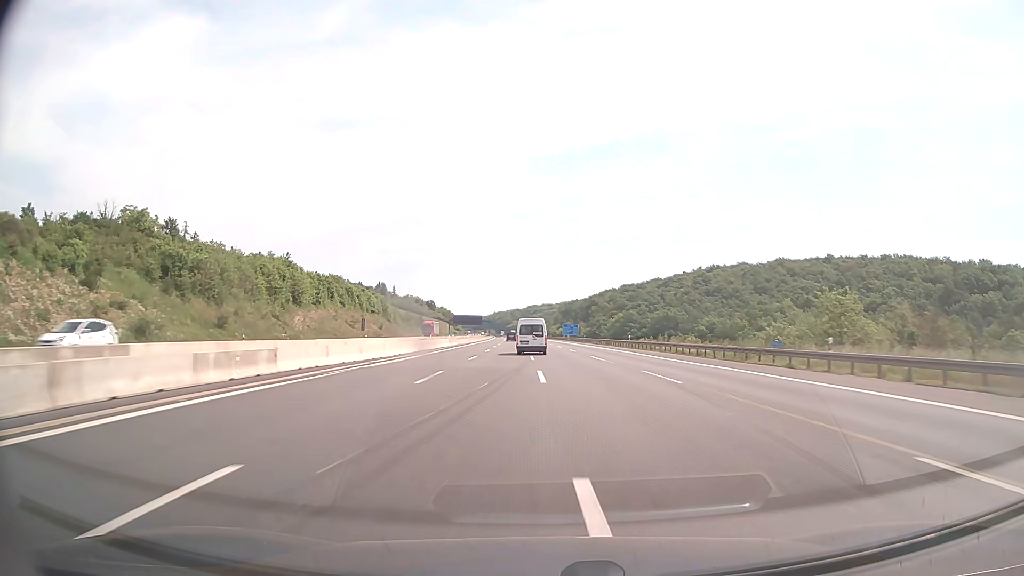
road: motorway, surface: asphalt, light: Day
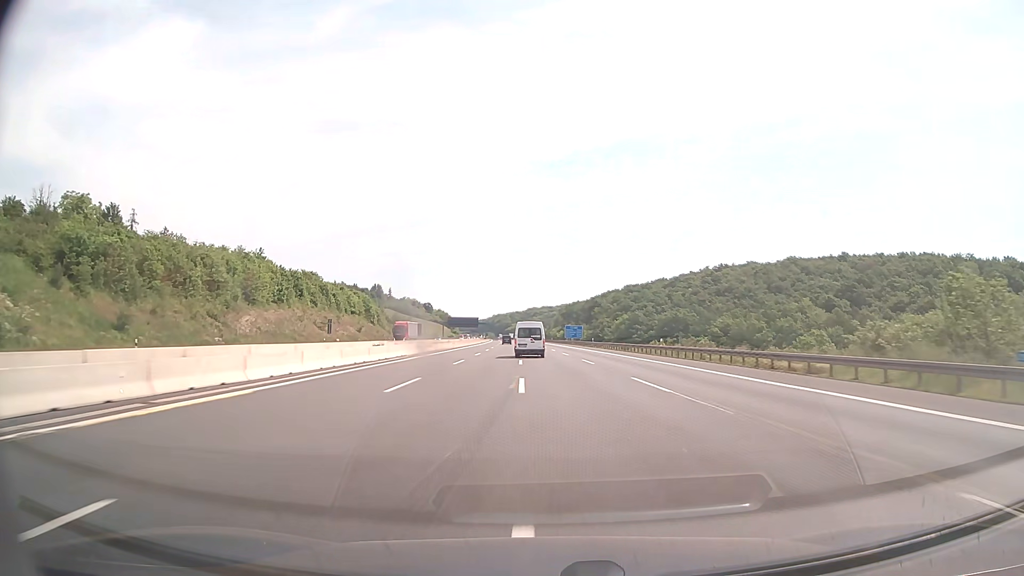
(0.0, +19.6) m; 0°
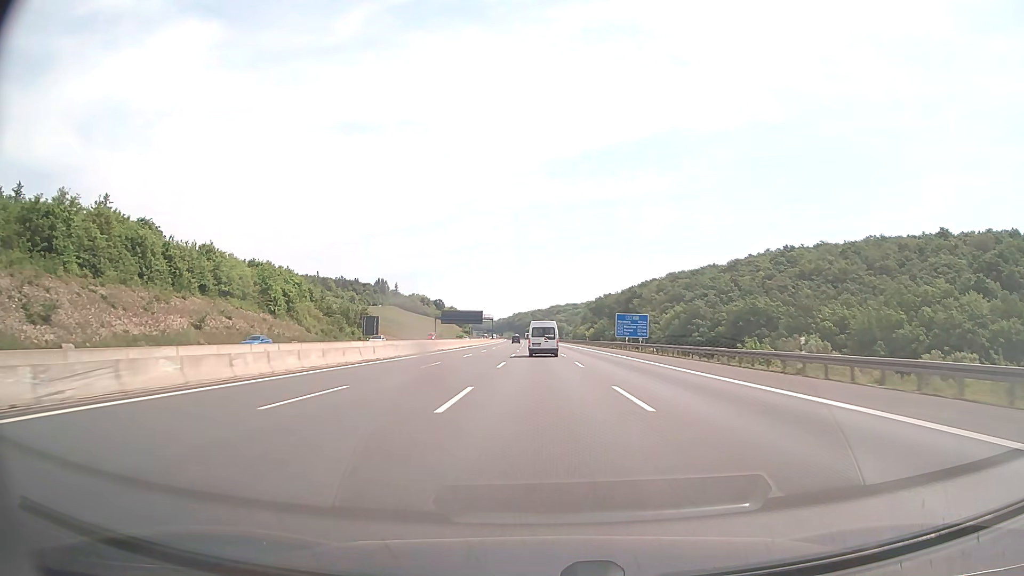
(-0.8, +77.6) m; -2°
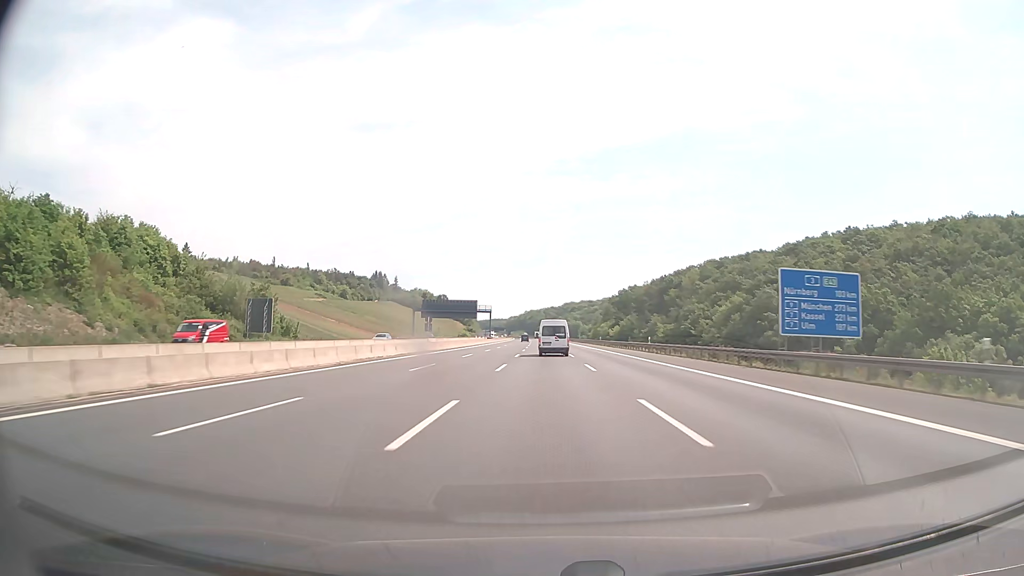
(-0.7, +58.5) m; -1°
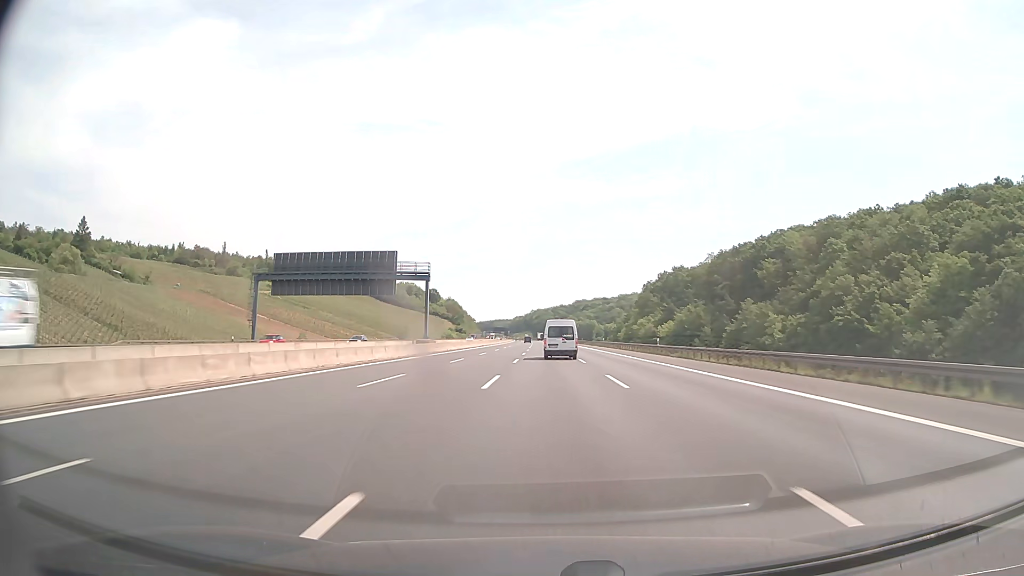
(-0.6, +99.4) m; -1°
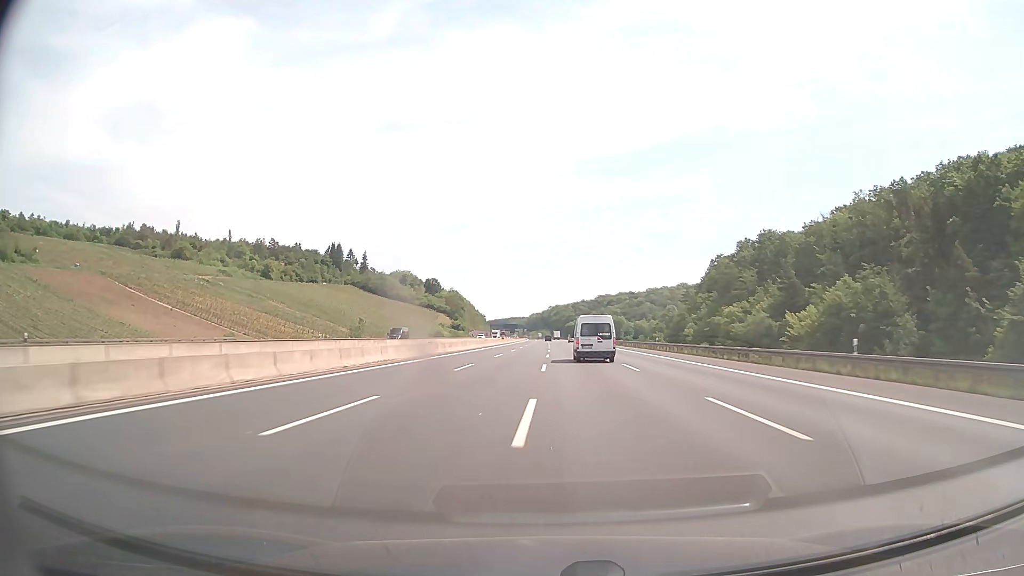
(-1.3, +82.2) m; -2°
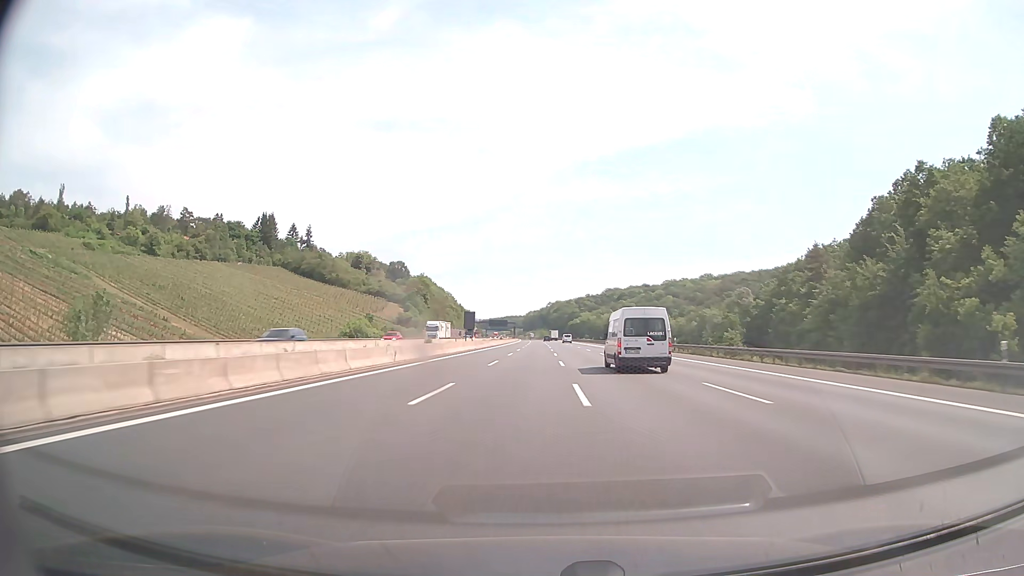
(+0.2, +104.0) m; 0°
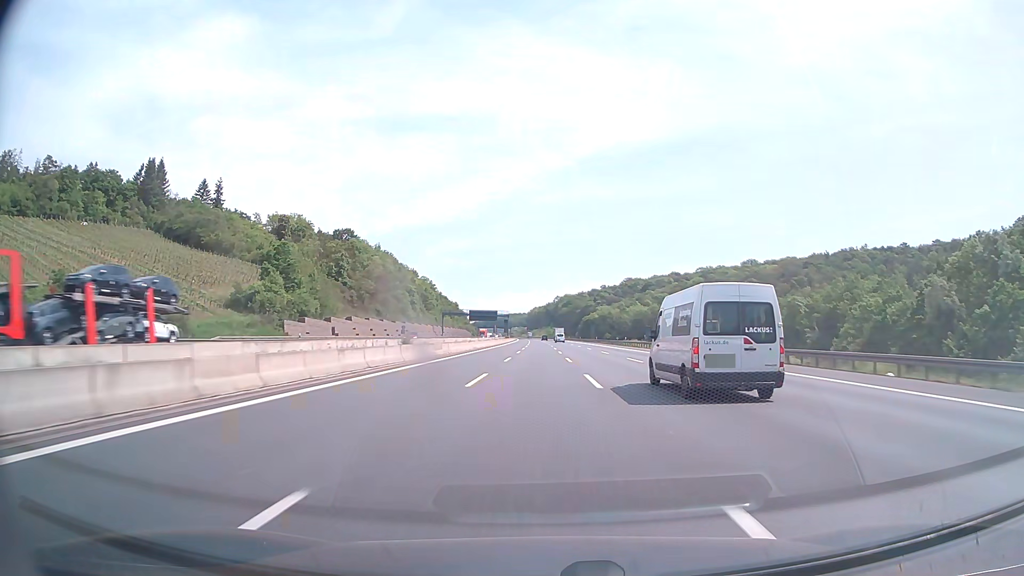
(-0.6, +104.8) m; -1°
(0, +10) (0, +20) (0, +30) (0, +40) (0, +50) (0, +60) (0, +70) (0, +80) (0, +90) (0, +100) m
